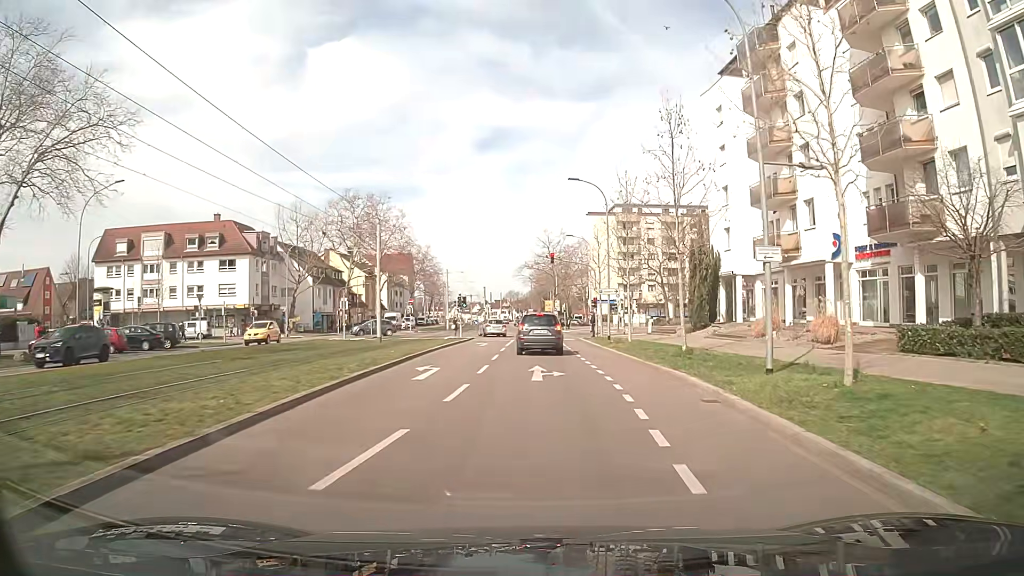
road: tertiary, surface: asphalt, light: Day
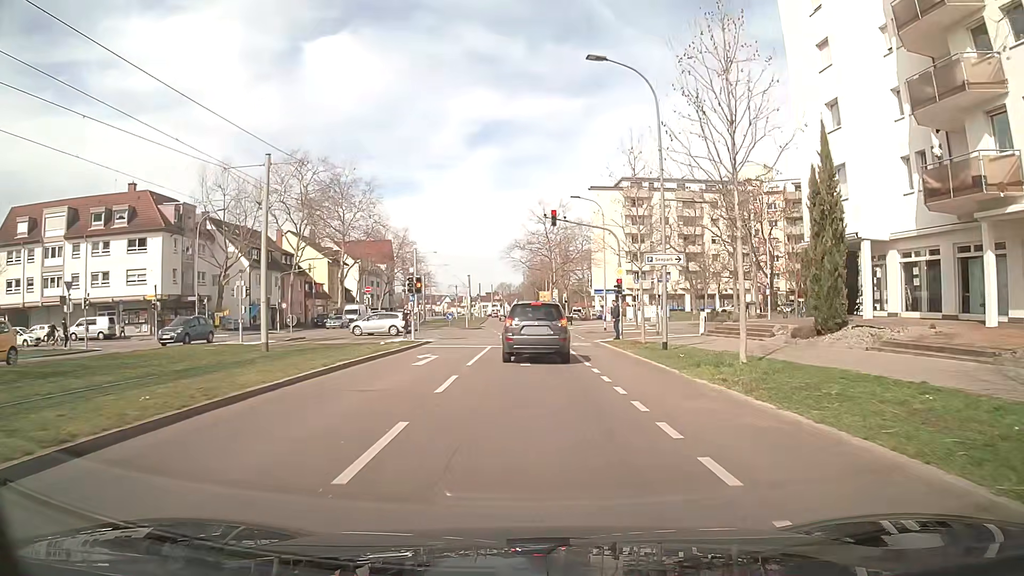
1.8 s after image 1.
(+0.4, +17.7) m; +1°
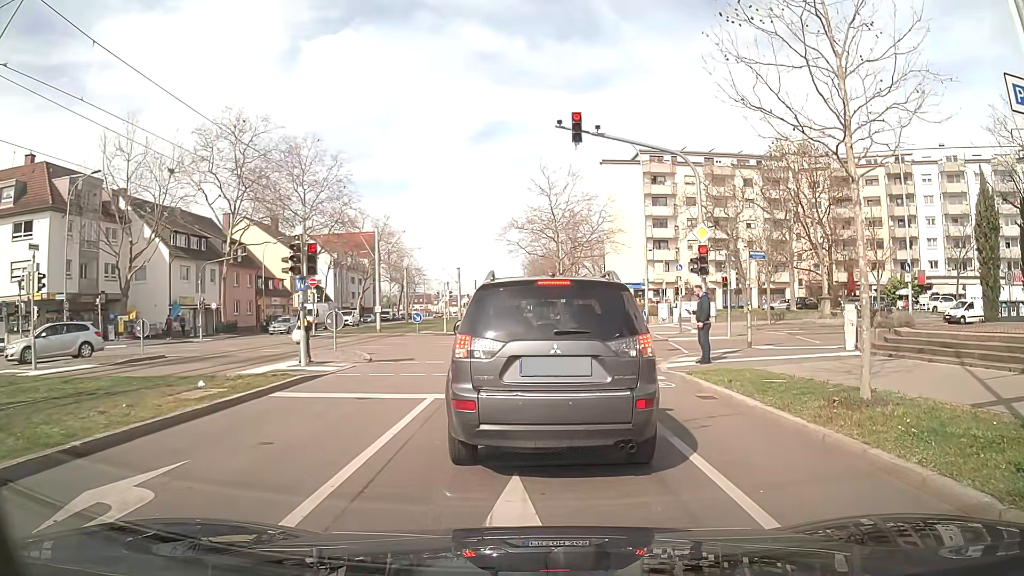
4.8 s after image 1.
(+0.1, +15.6) m; +1°
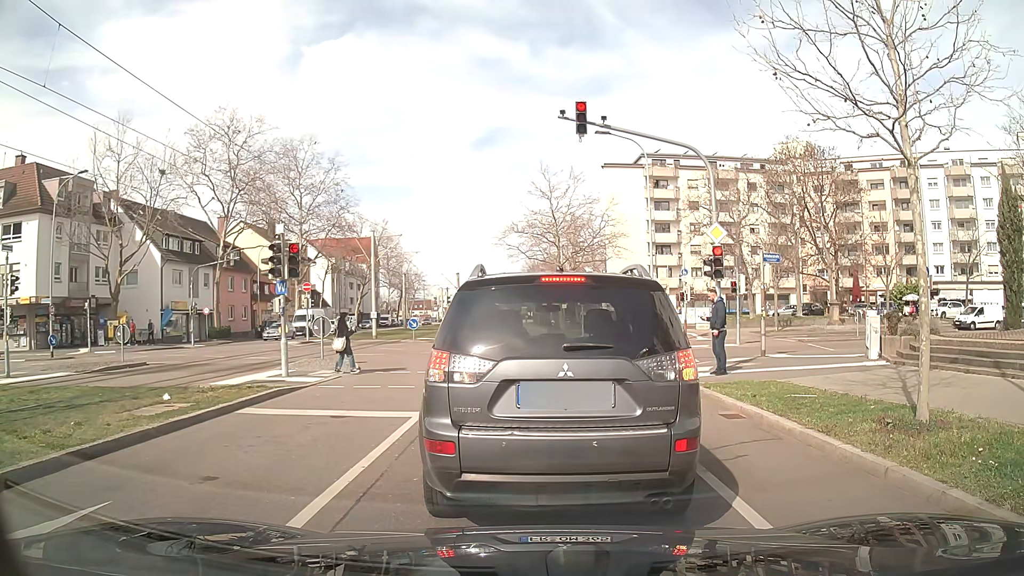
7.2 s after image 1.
(0.0, +1.3) m; 0°
